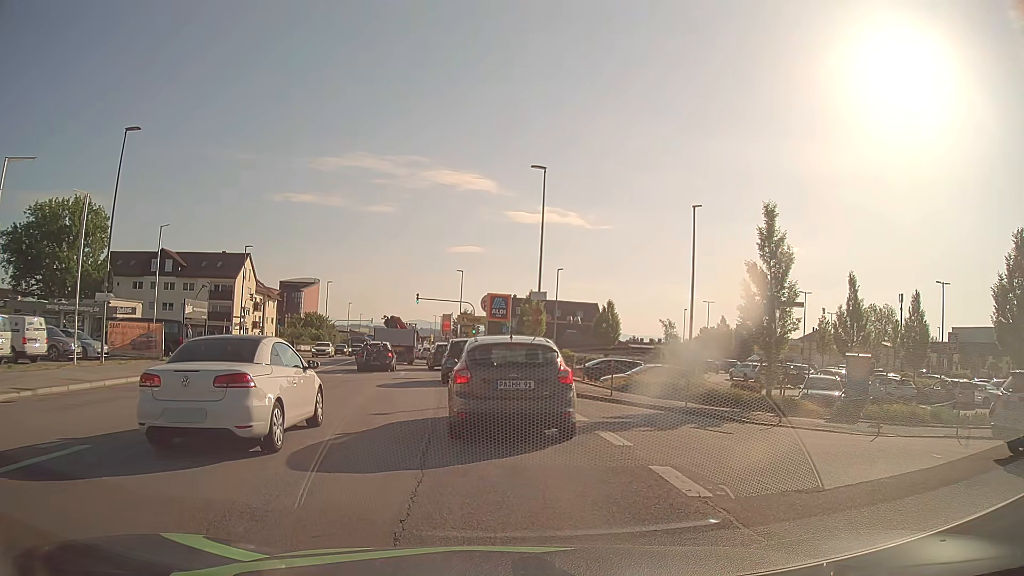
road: tertiary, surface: asphalt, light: Day
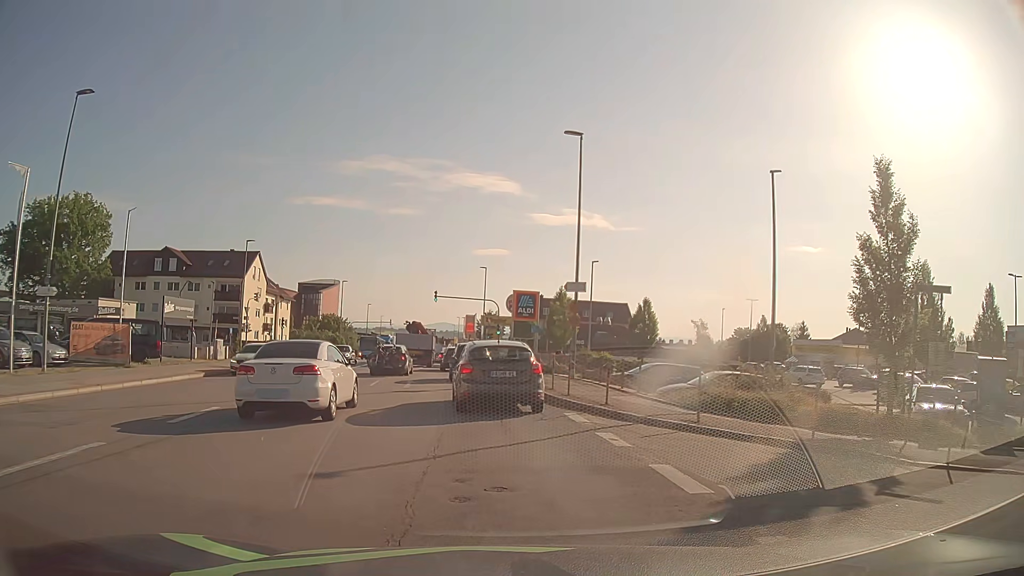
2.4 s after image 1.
(+0.1, +6.2) m; 0°
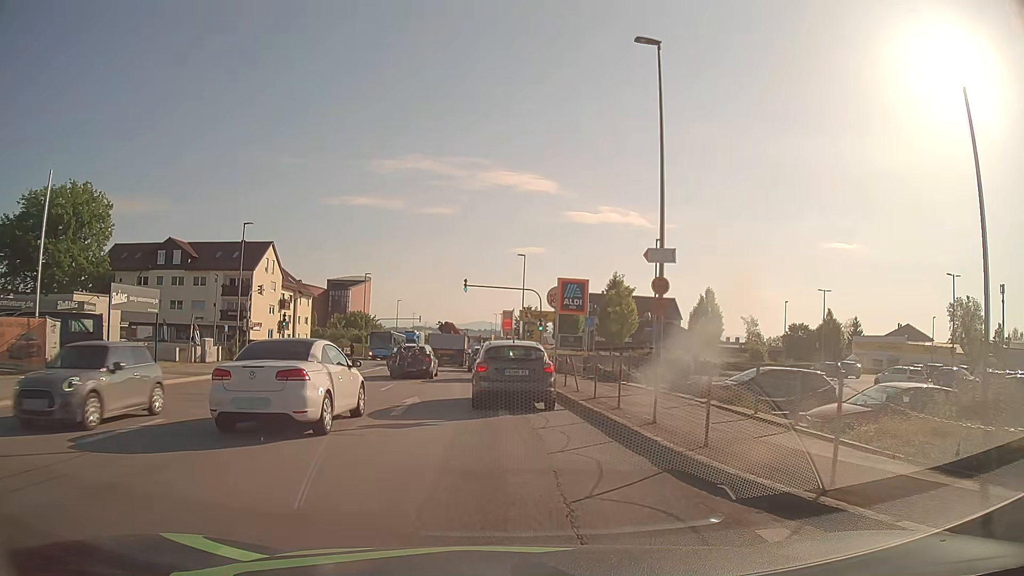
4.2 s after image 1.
(-0.2, +9.1) m; -2°
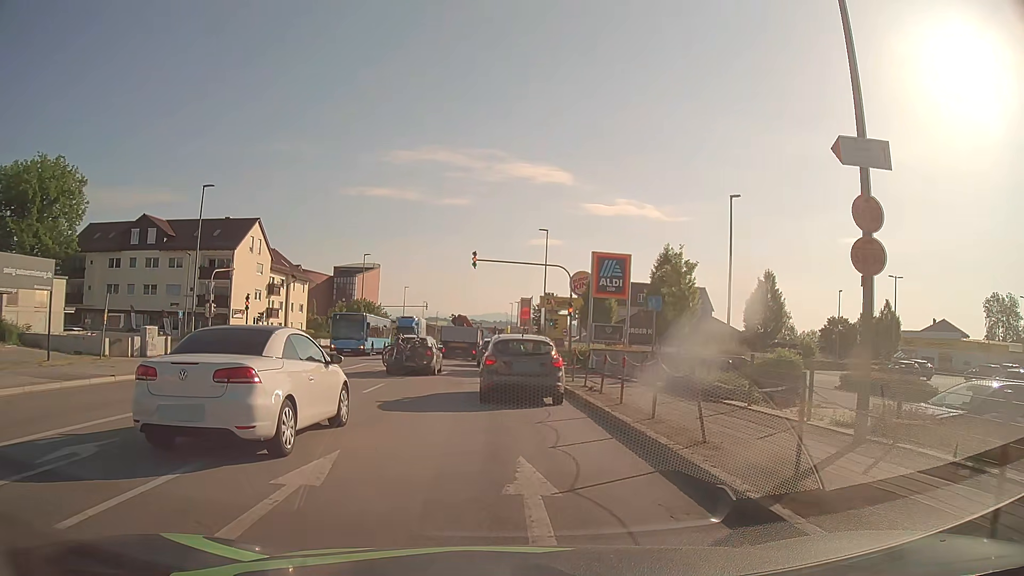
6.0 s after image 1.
(-0.2, +10.0) m; -2°
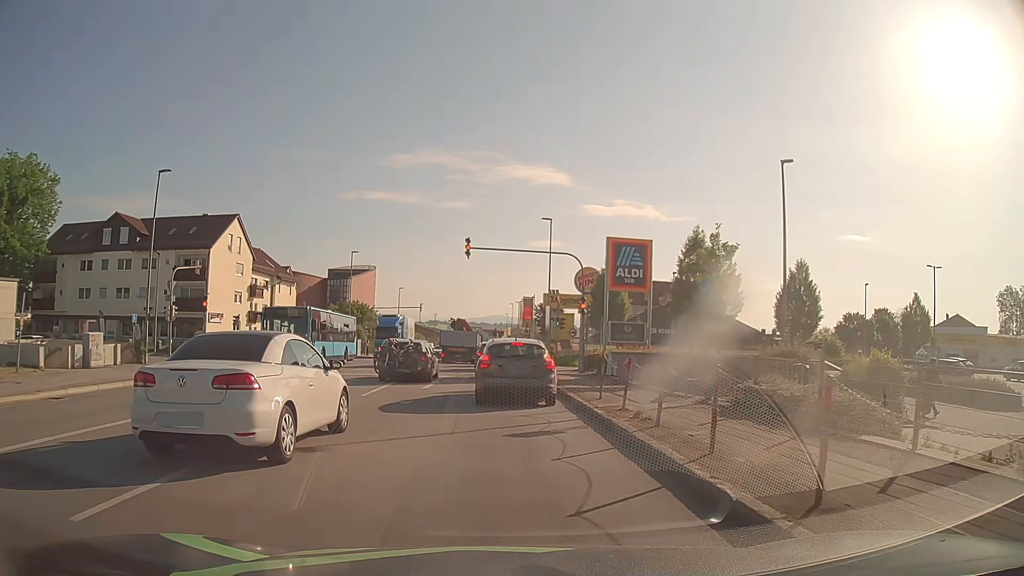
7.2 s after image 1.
(+0.1, +5.6) m; +1°
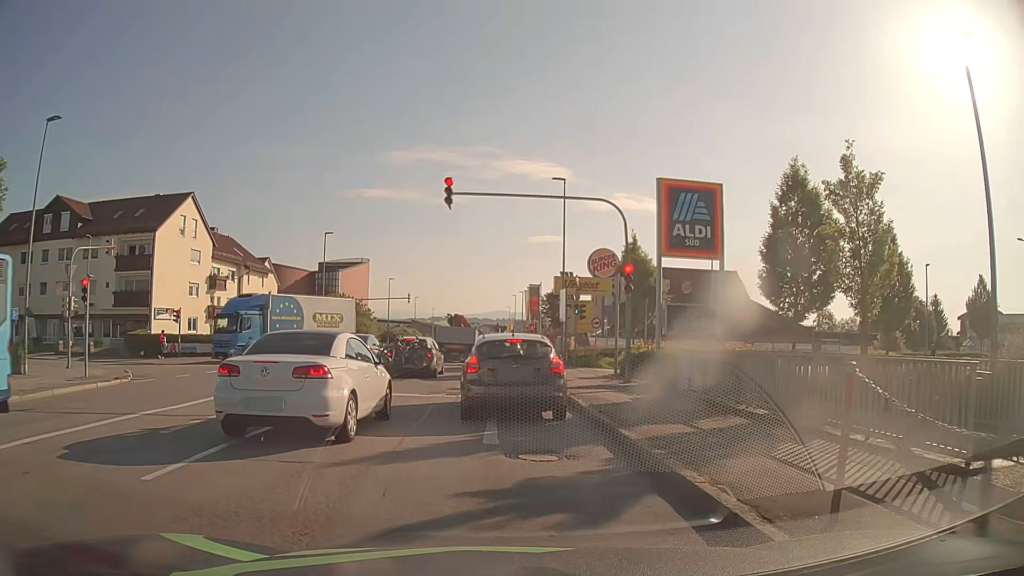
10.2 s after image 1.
(0.0, +10.5) m; -1°
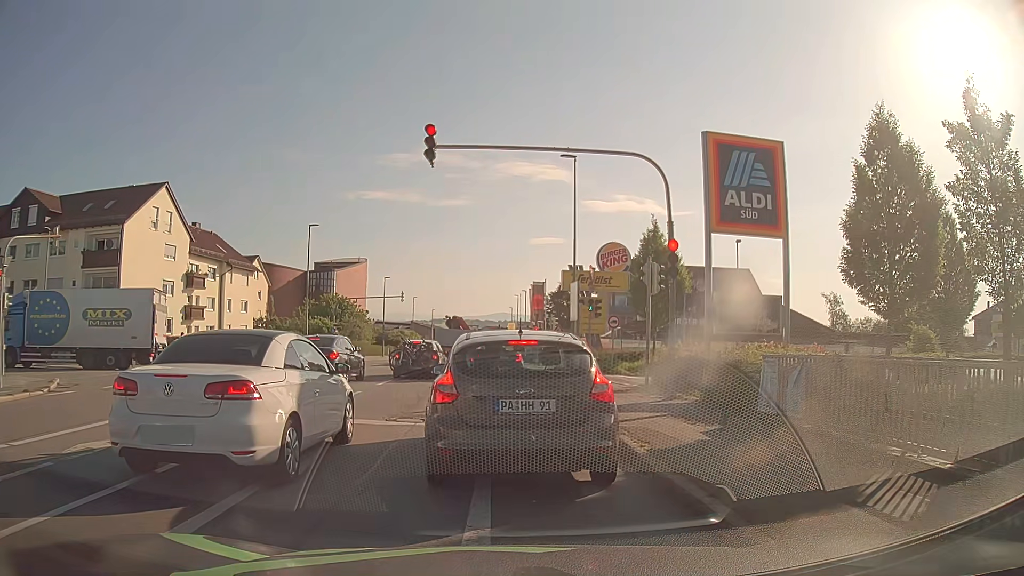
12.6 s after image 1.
(+0.1, +5.0) m; 0°
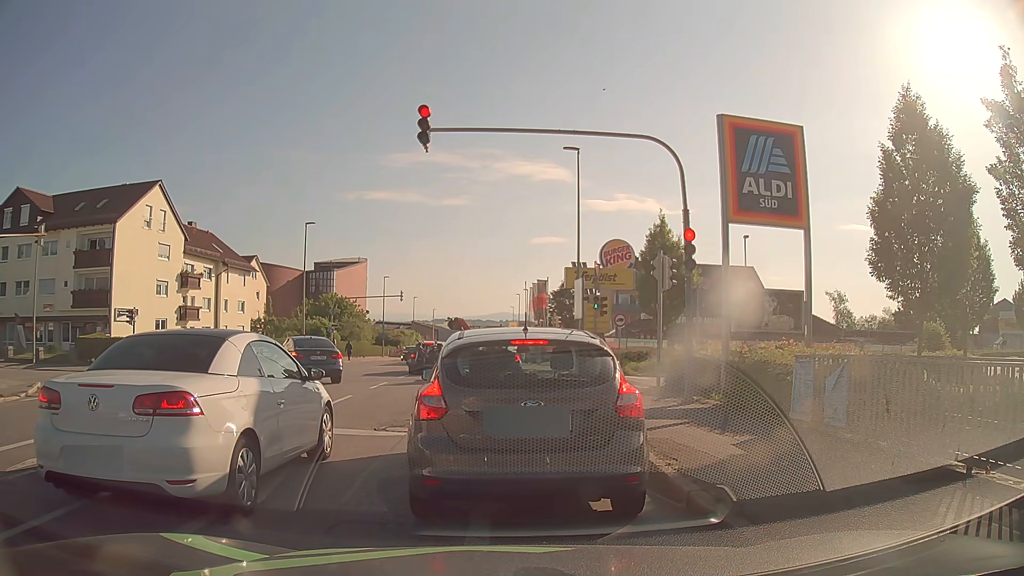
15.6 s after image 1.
(0.0, +1.2) m; 0°
